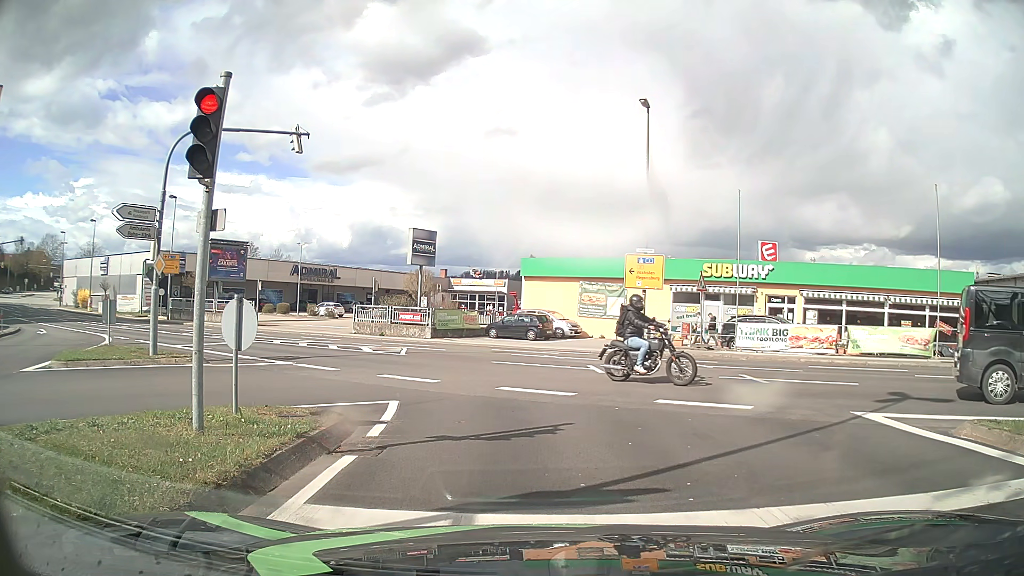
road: tertiary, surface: asphalt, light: Day
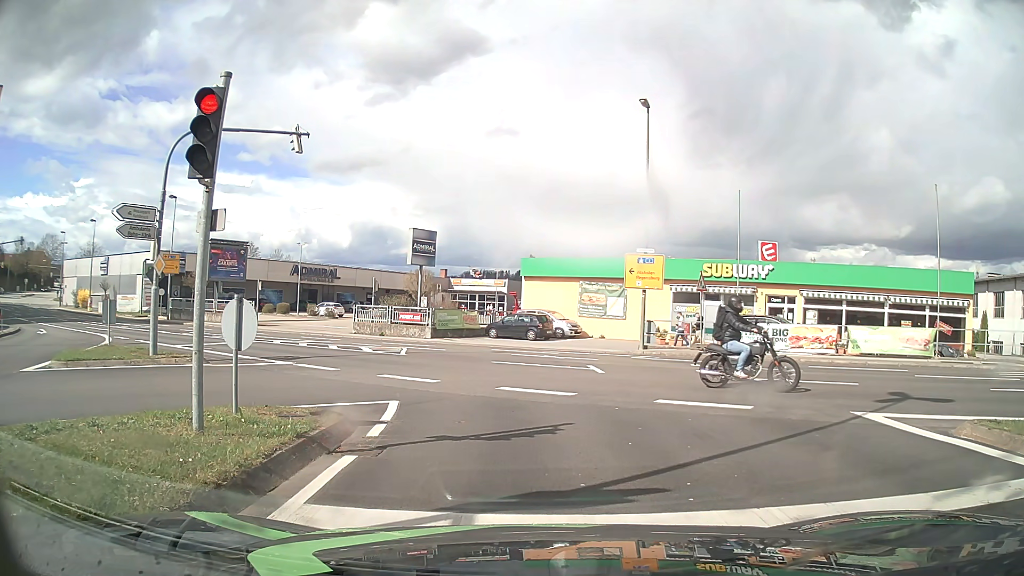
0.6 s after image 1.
(0.0, 0.0) m; 0°
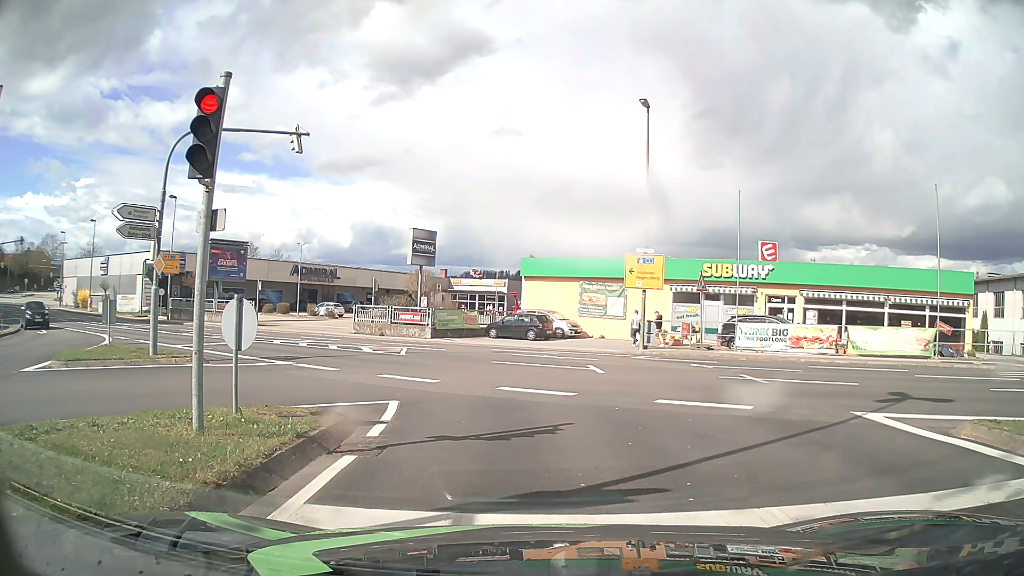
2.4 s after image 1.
(0.0, 0.0) m; 0°
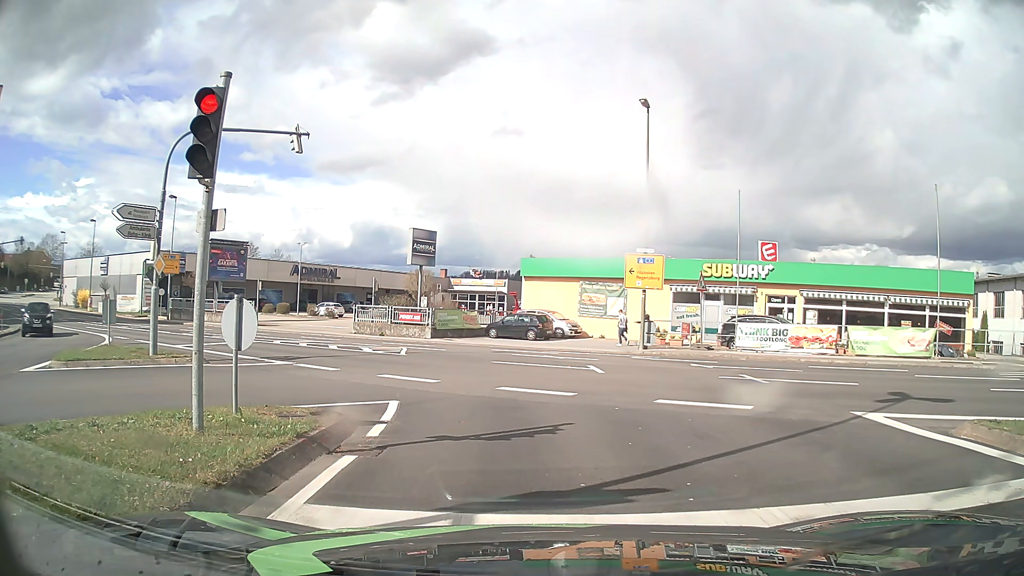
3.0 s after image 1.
(0.0, 0.0) m; 0°
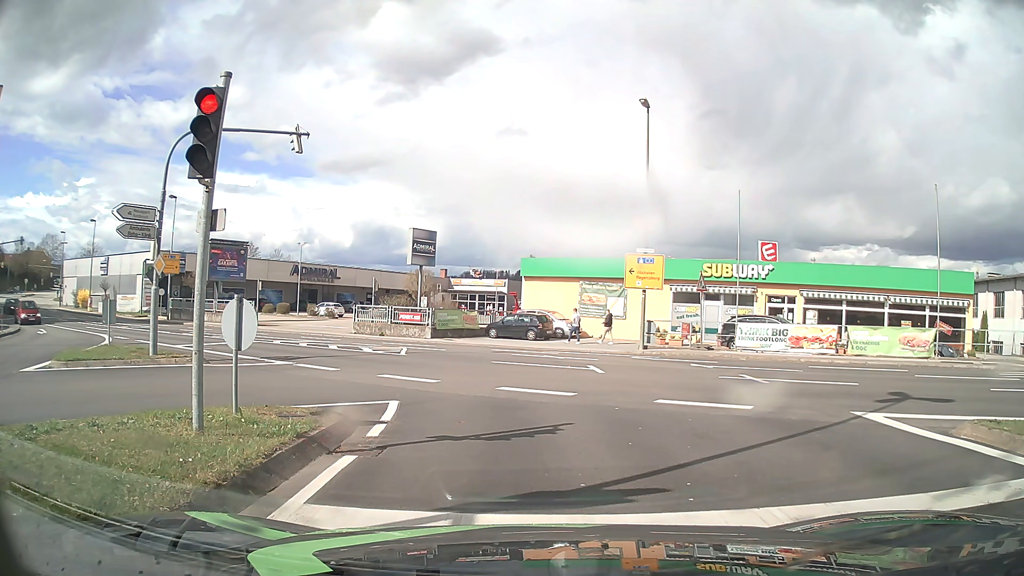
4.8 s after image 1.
(0.0, 0.0) m; 0°
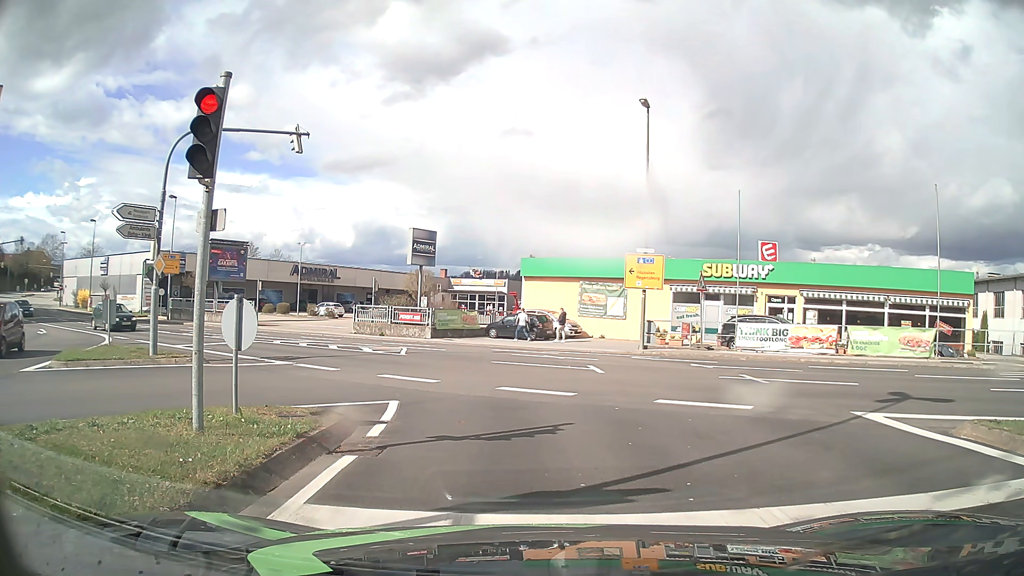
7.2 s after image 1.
(0.0, 0.0) m; 0°
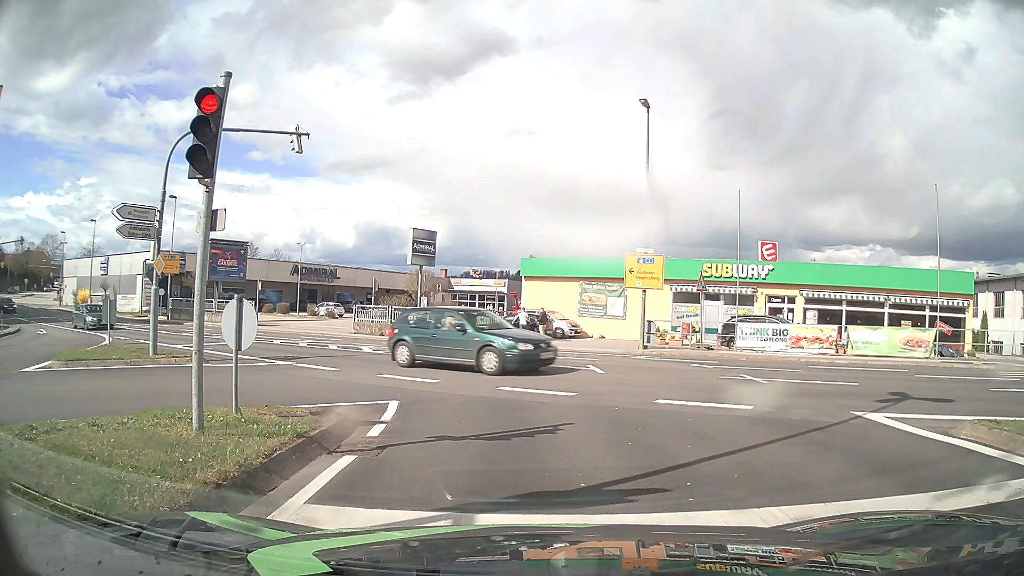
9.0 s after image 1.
(0.0, 0.0) m; 0°
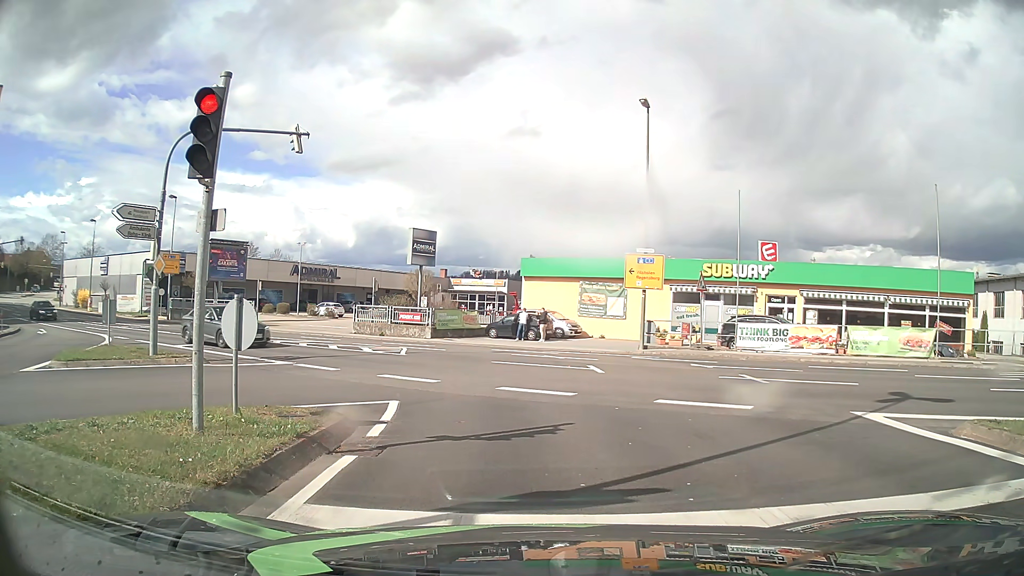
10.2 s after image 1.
(0.0, 0.0) m; 0°
